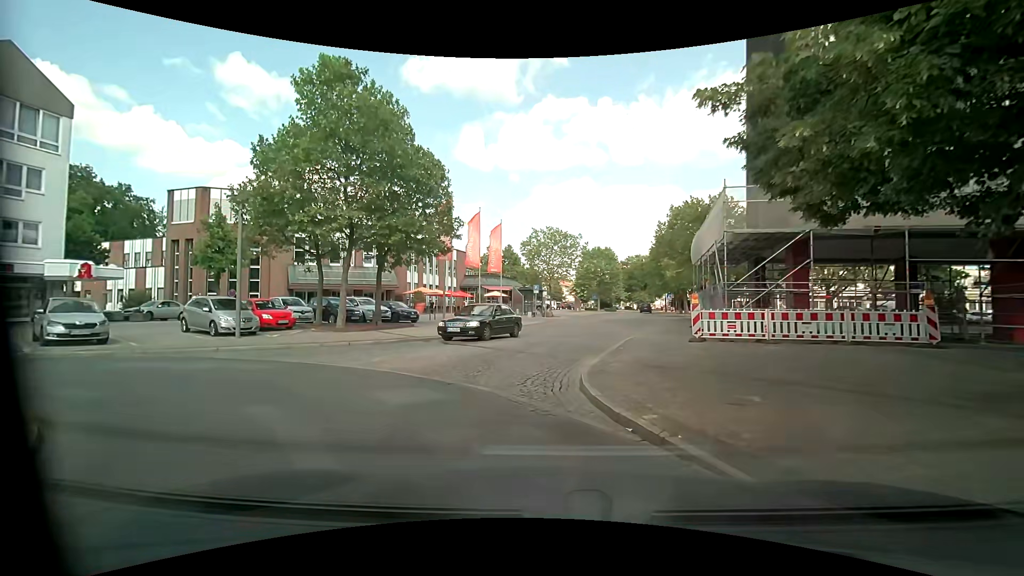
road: residential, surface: asphalt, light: Day
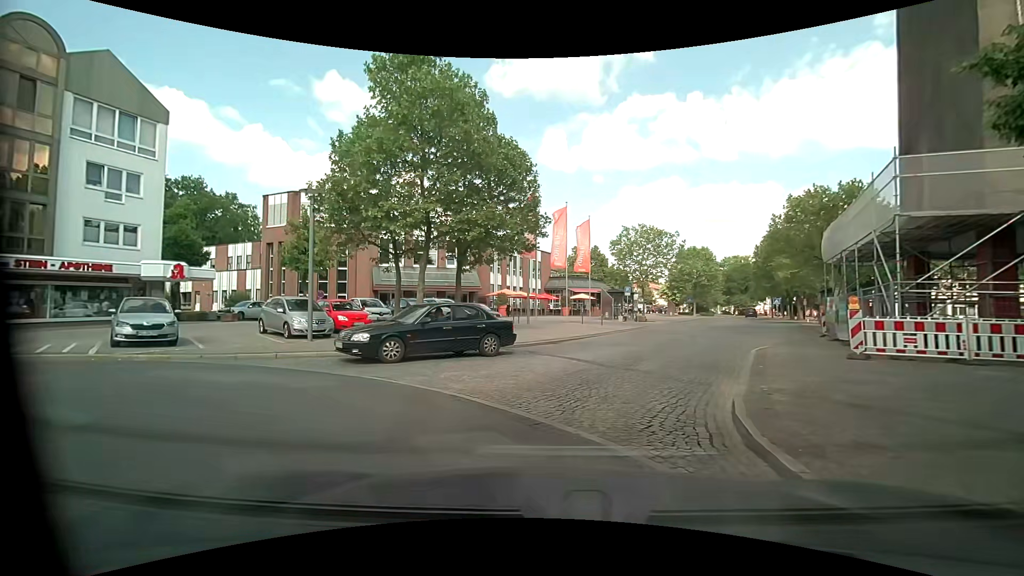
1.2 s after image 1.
(-0.2, +2.6) m; -9°
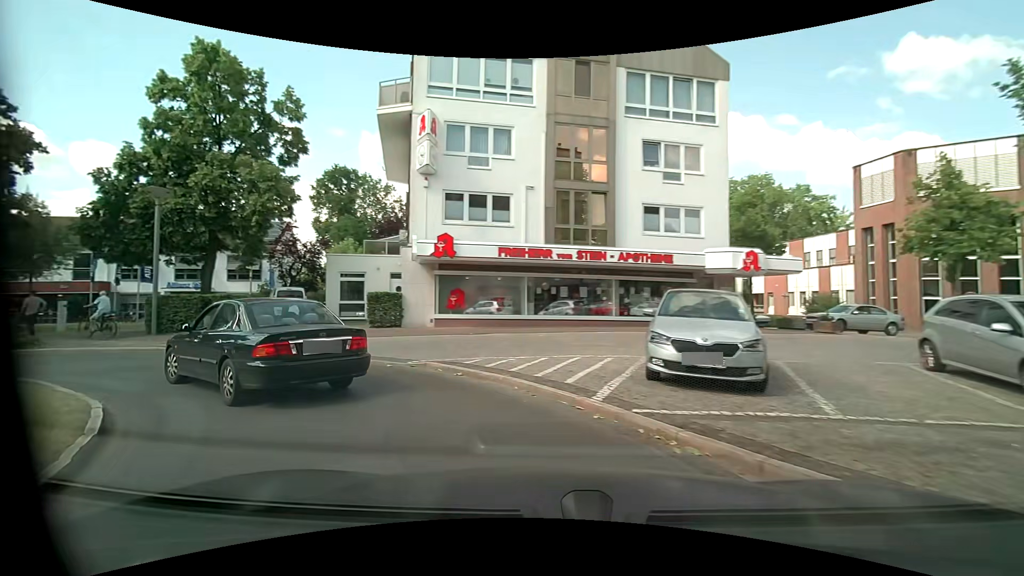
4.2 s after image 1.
(-5.4, +9.5) m; -61°
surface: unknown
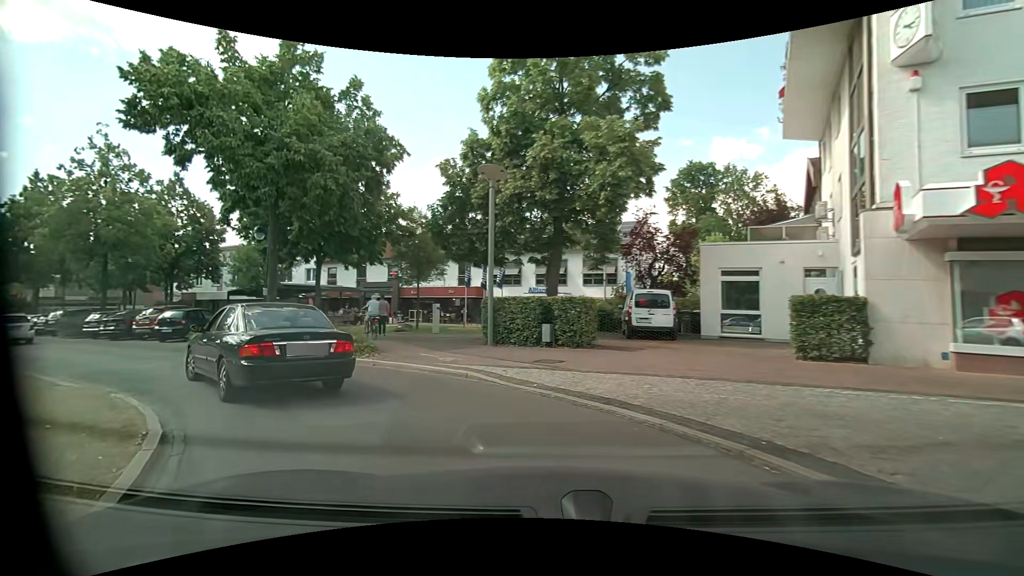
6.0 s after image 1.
(-2.8, +7.7) m; -39°
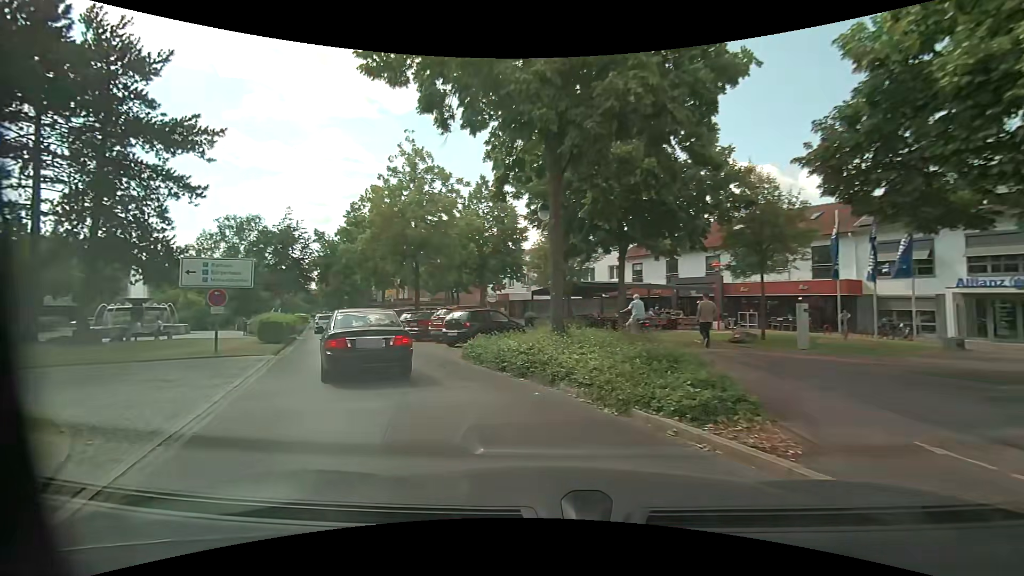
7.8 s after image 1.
(-2.2, +7.5) m; -34°
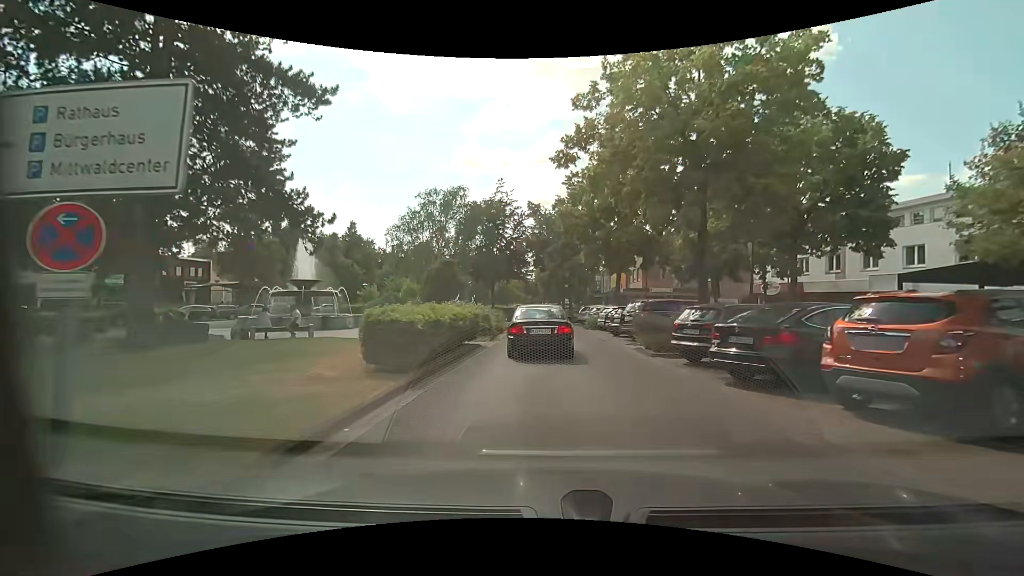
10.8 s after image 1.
(-4.9, +14.6) m; -24°
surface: asphalt
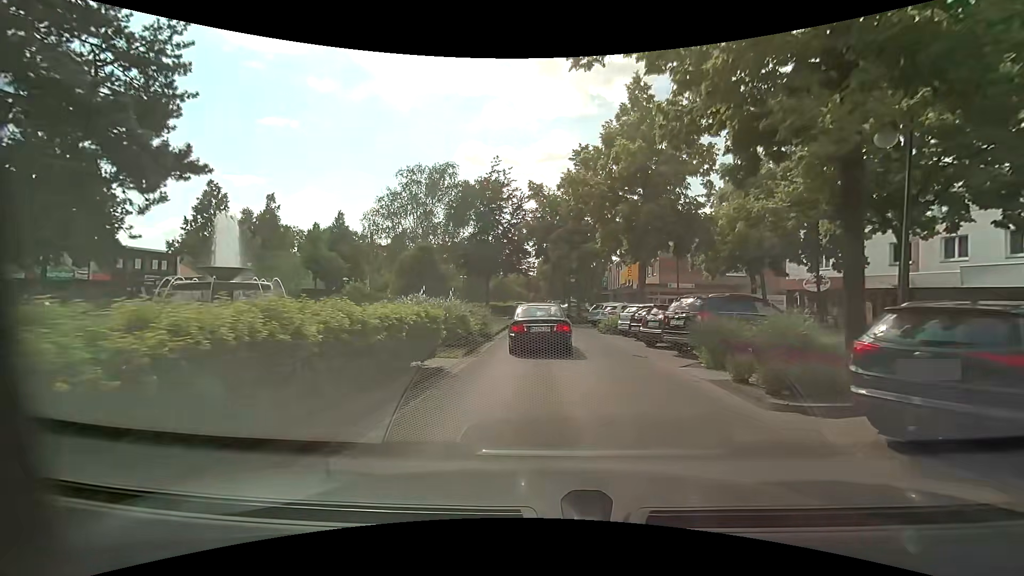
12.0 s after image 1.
(-0.1, +7.2) m; -1°
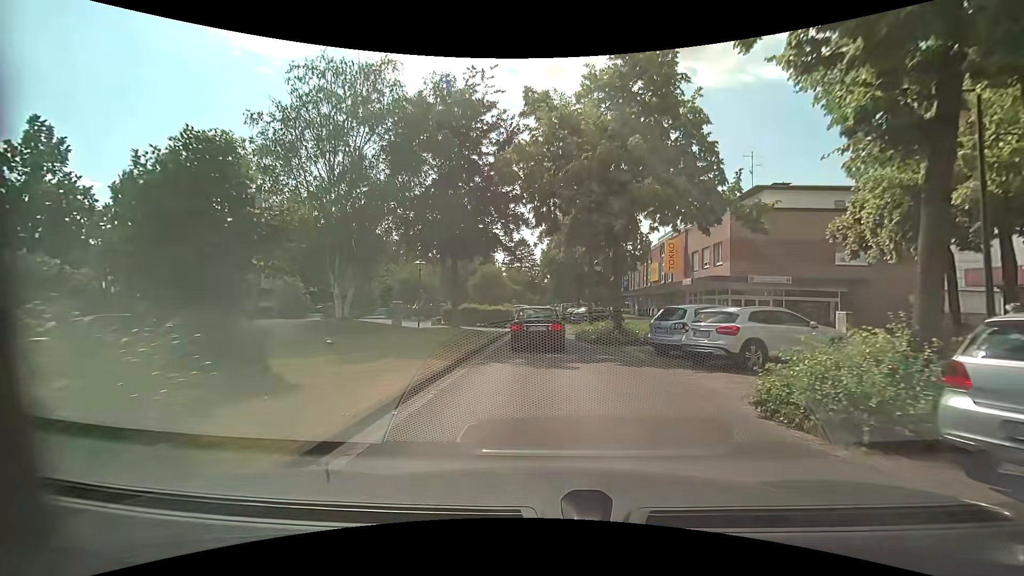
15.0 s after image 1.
(0.0, +18.3) m; -1°
